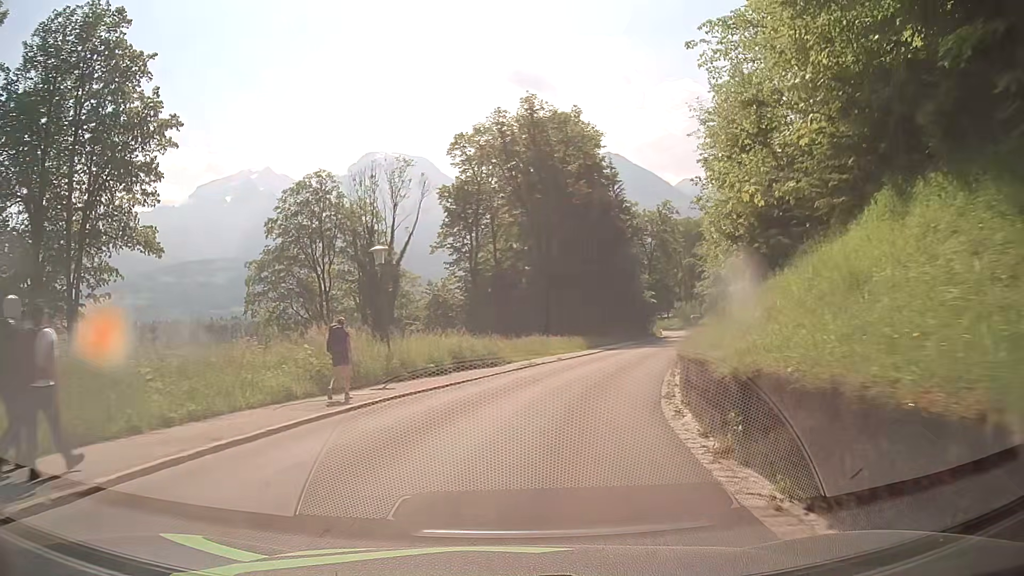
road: tertiary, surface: asphalt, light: Day
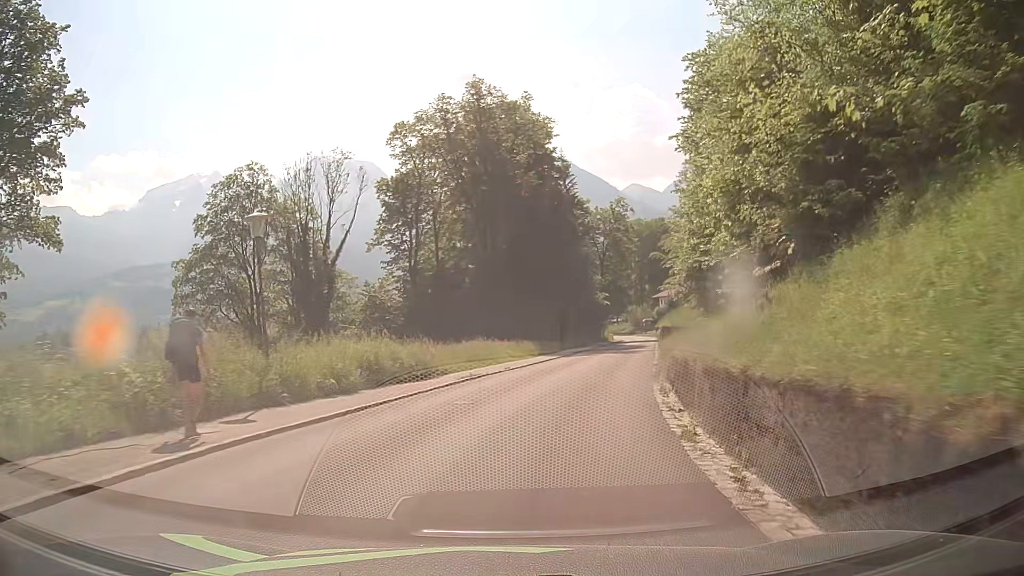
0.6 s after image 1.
(+0.3, +6.1) m; +5°
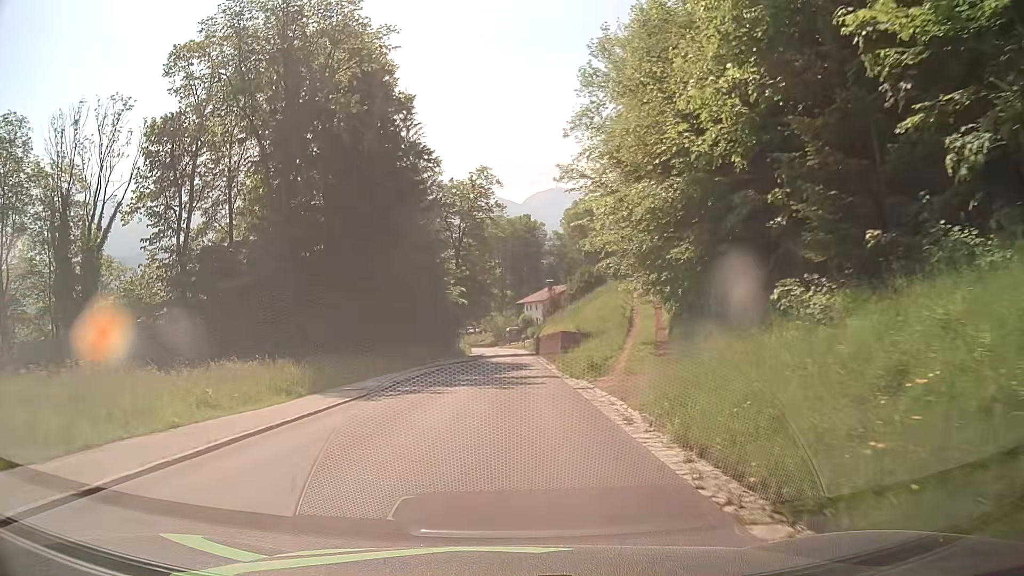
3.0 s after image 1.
(+3.4, +24.0) m; +13°
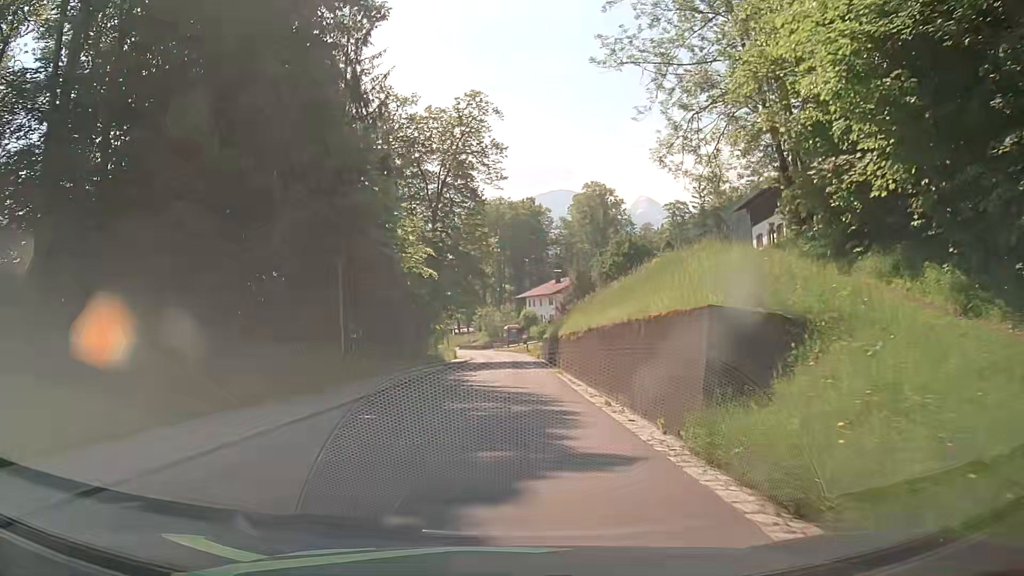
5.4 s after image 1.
(0.0, +24.3) m; 0°
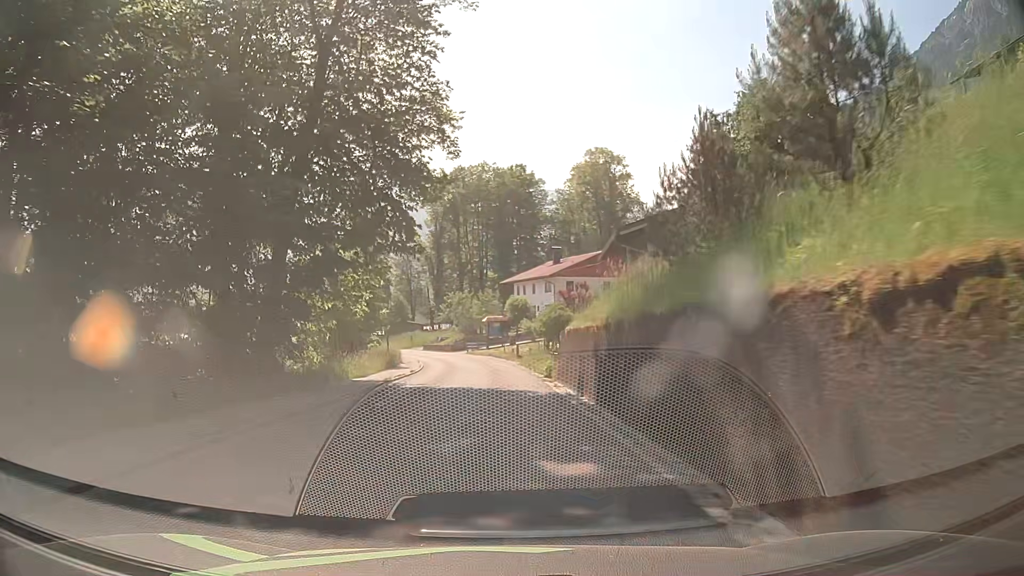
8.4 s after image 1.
(+0.6, +30.3) m; +3°
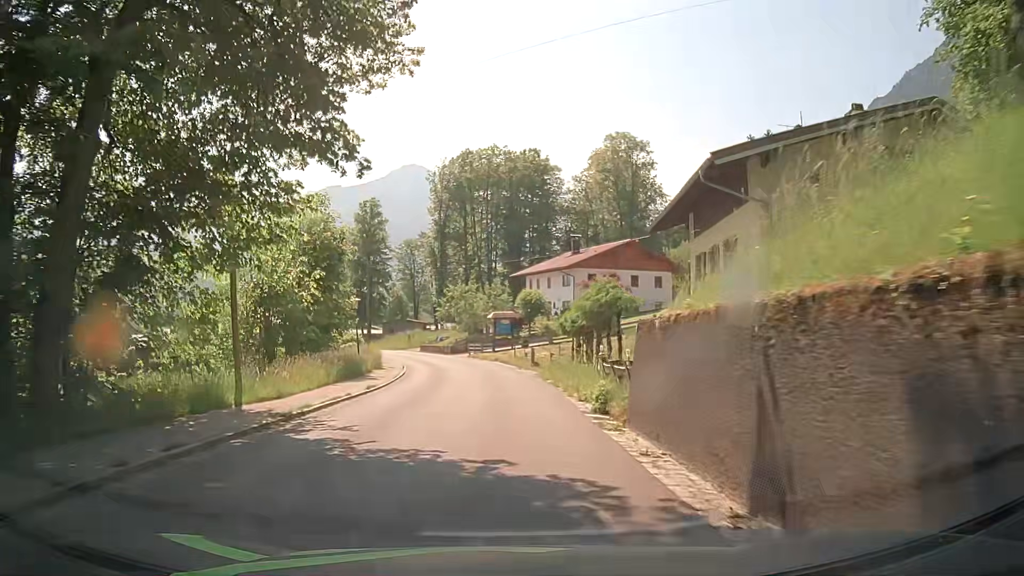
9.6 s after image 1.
(-0.3, +12.1) m; -1°
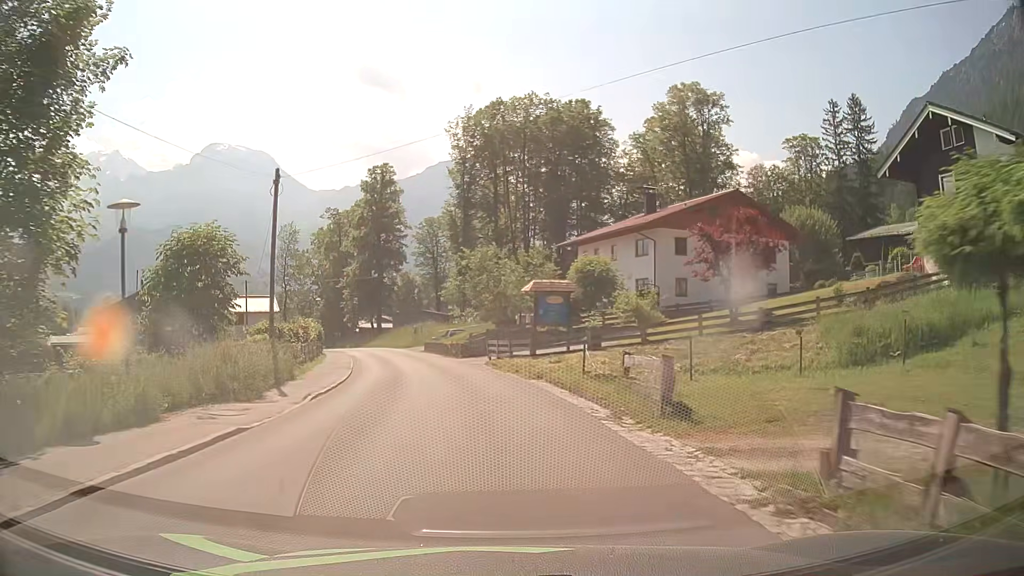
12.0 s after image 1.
(-0.6, +24.3) m; -3°
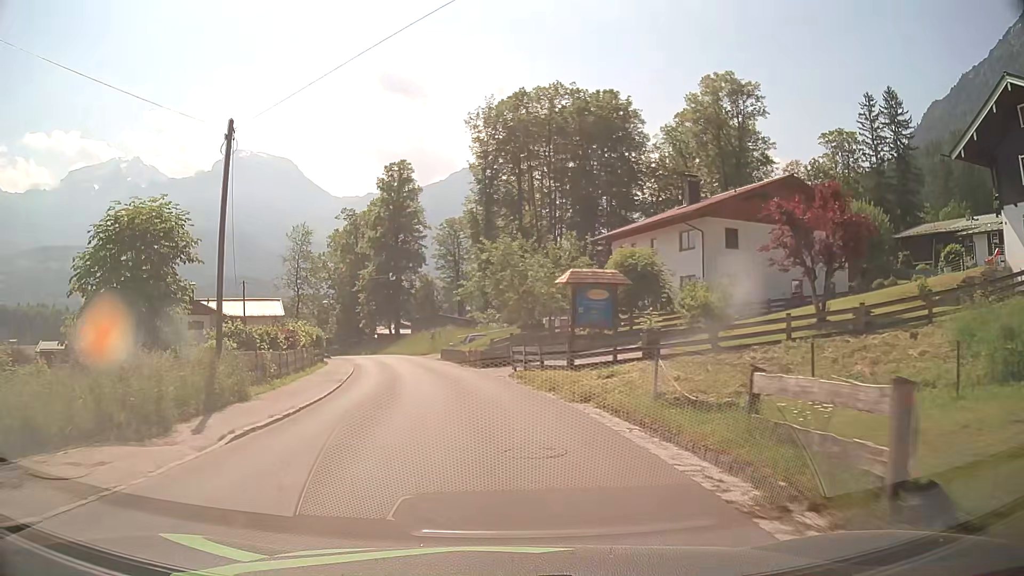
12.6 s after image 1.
(-0.1, +6.1) m; -2°
(0, +10) (-1, +20) (-3, +30) (-5, +40) (-7, +49) (-10, +59) (-13, +69) (-16, +78) (-19, +88) (-23, +97) m
